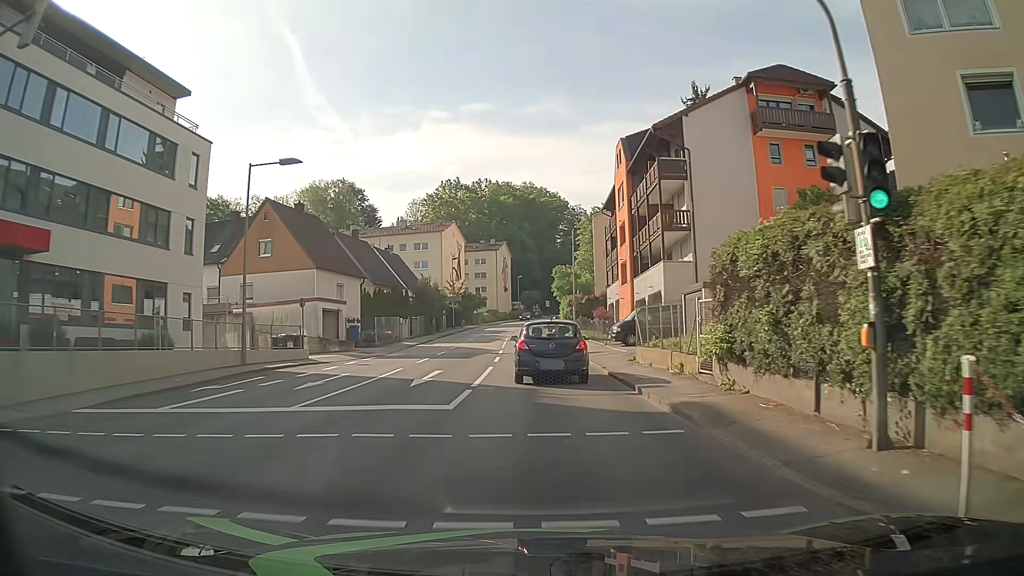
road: tertiary_link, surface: asphalt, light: Day
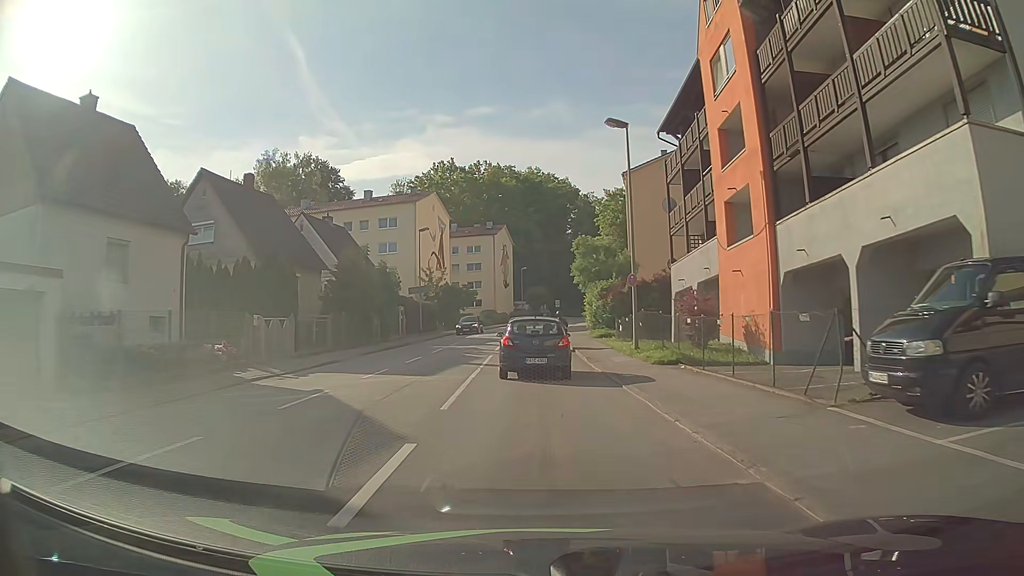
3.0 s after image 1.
(-0.3, +26.3) m; -1°
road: tertiary
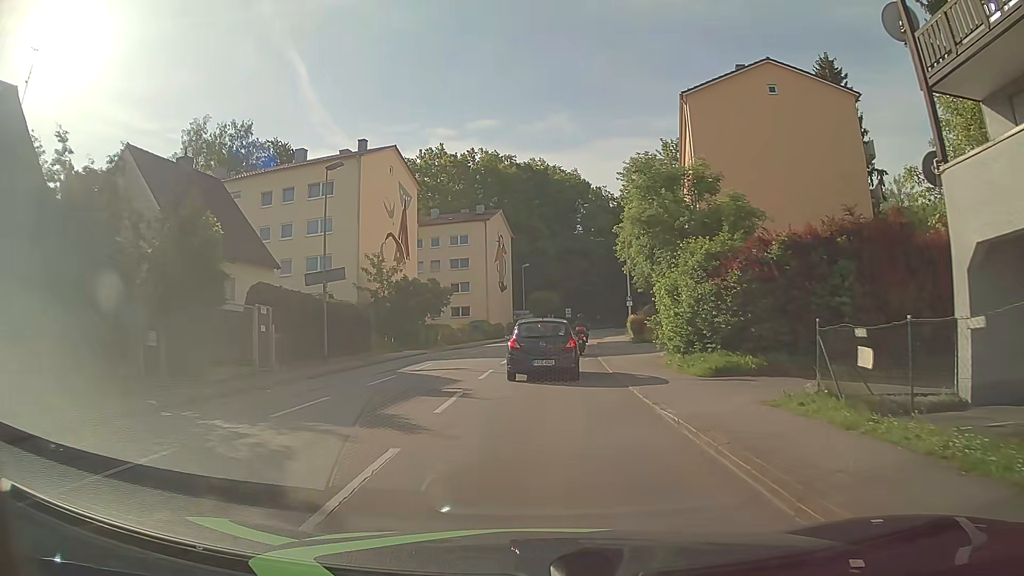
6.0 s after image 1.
(0.0, +24.4) m; 0°
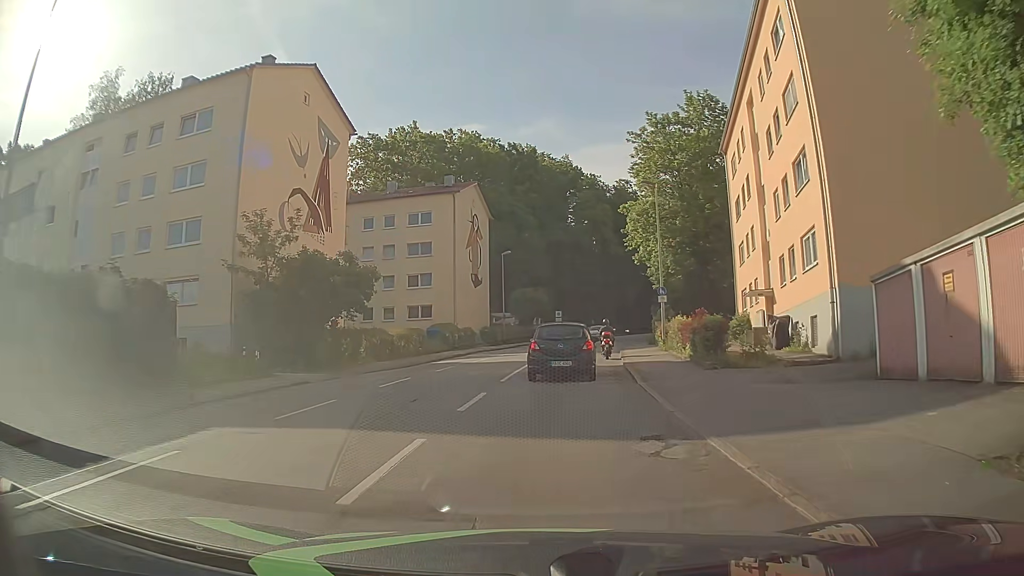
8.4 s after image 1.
(+0.2, +17.8) m; +1°
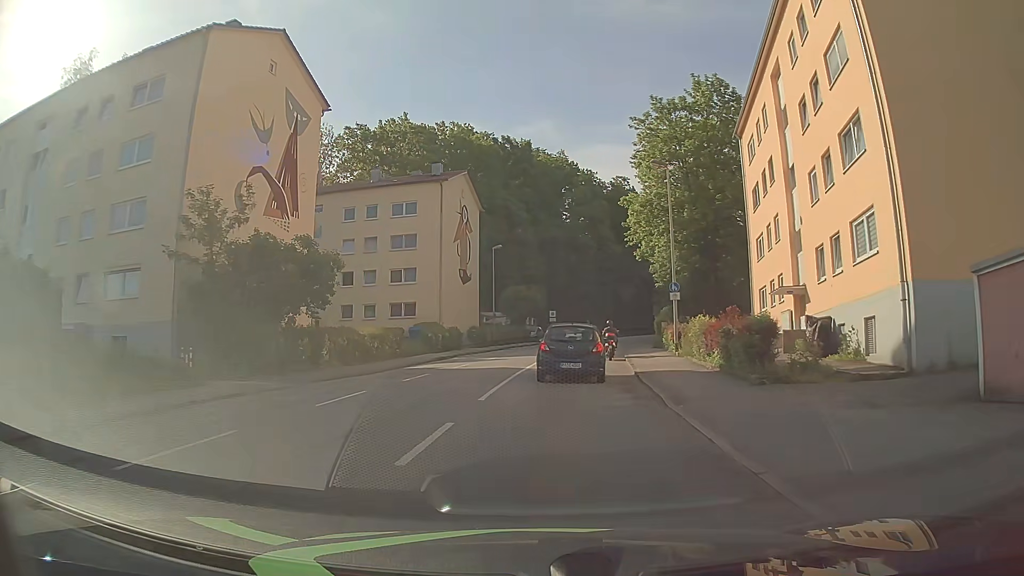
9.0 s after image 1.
(0.0, +4.4) m; +1°
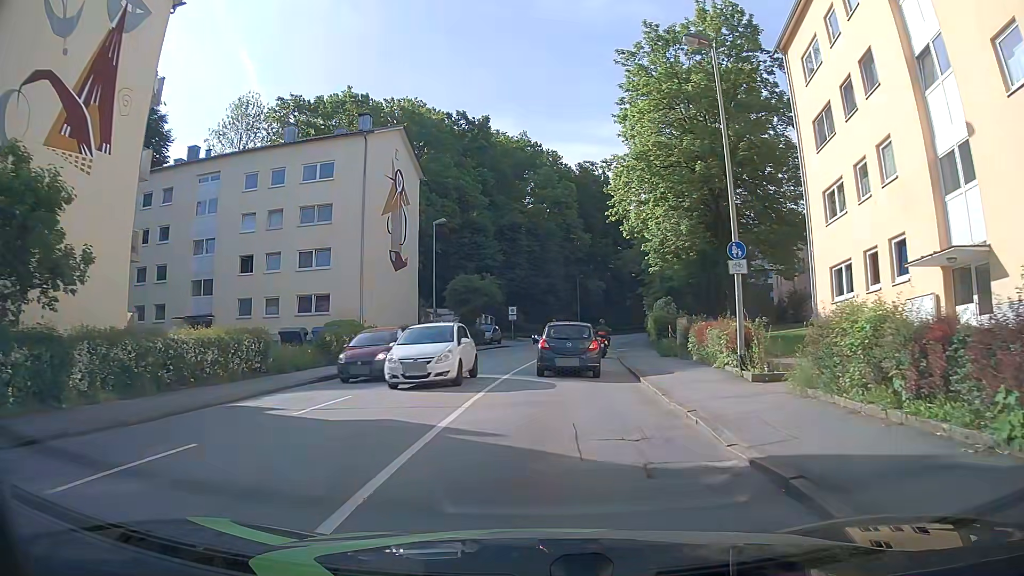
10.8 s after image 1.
(+0.3, +13.3) m; +4°
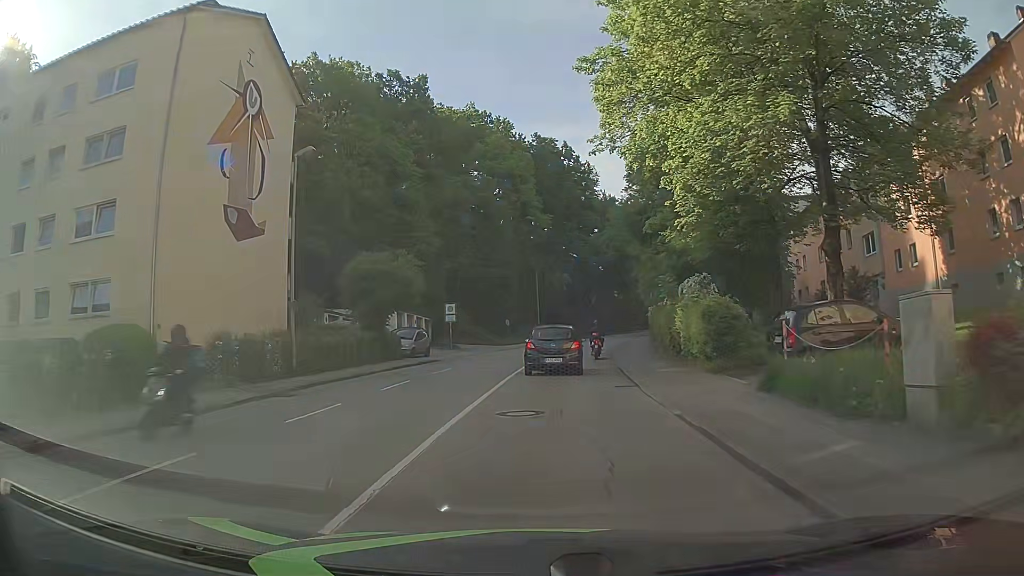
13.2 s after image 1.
(+0.6, +18.4) m; +2°
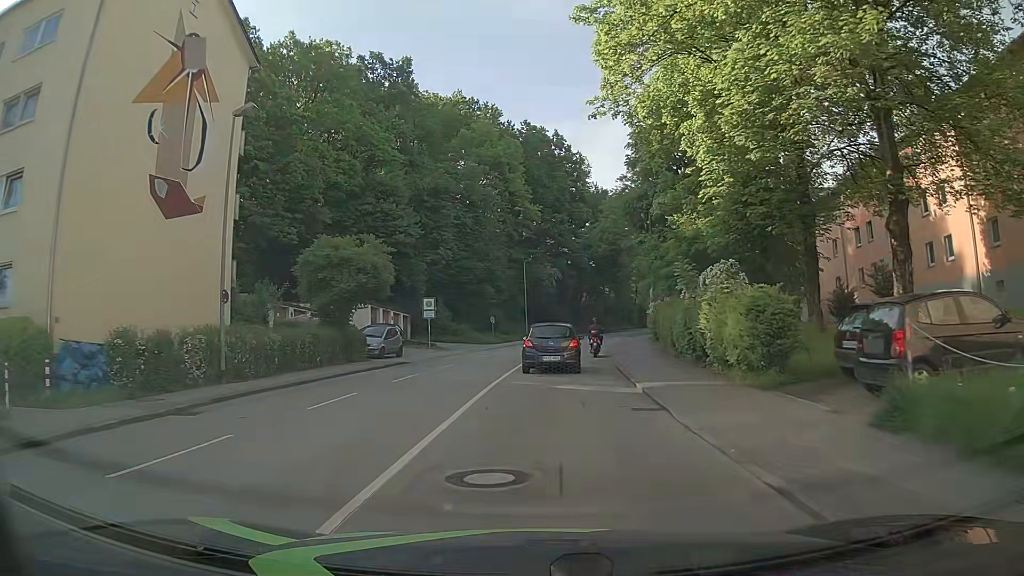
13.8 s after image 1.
(+0.1, +4.8) m; +3°
